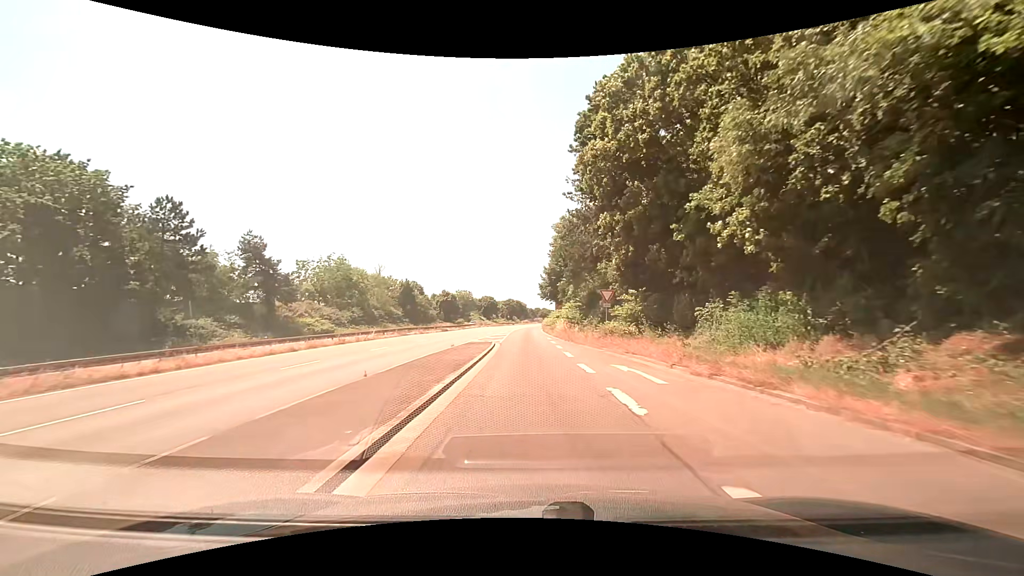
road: trunk_link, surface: asphalt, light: Day
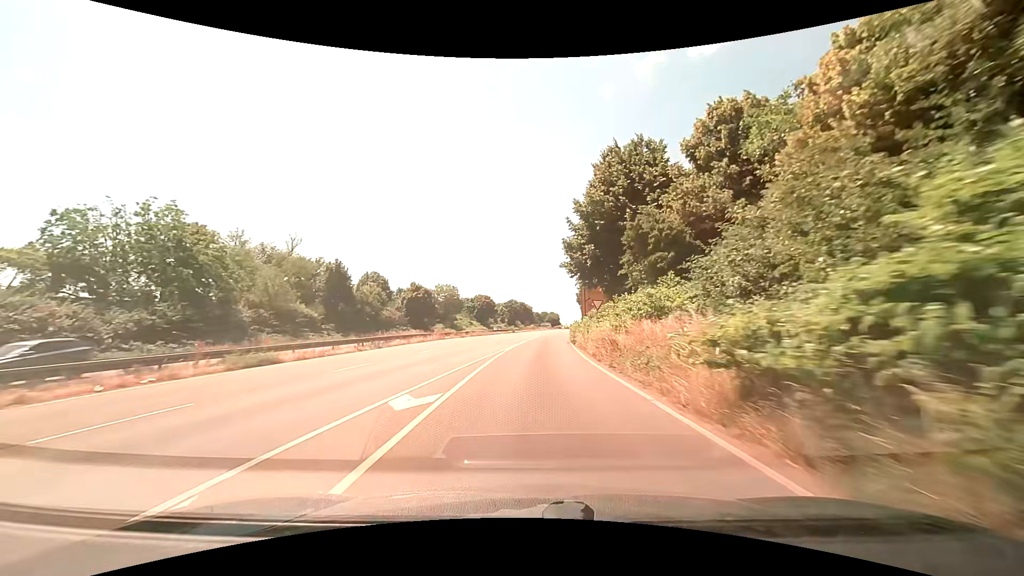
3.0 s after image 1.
(-0.2, +47.0) m; 0°
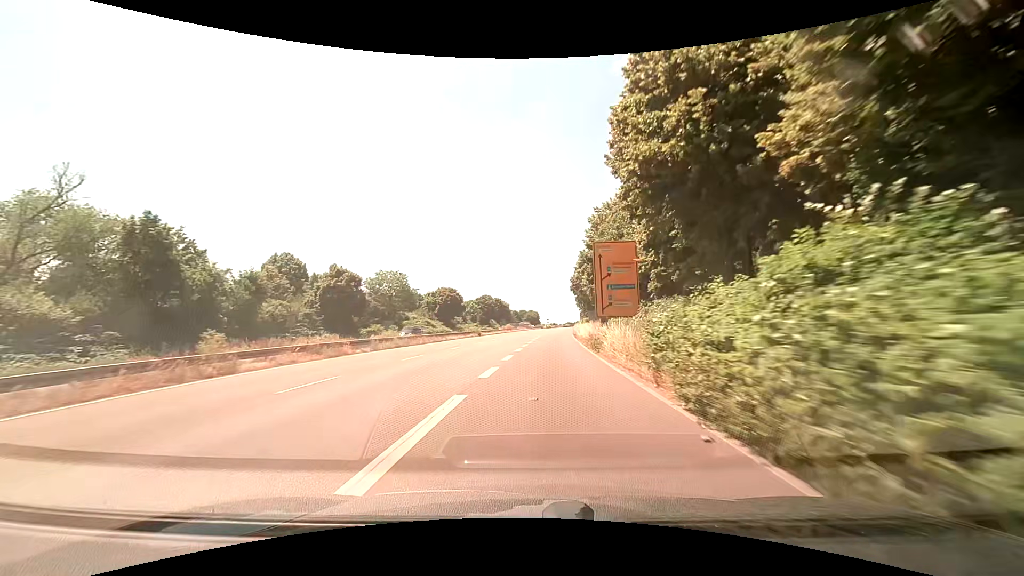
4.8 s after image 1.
(+0.4, +32.1) m; +2°
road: trunk
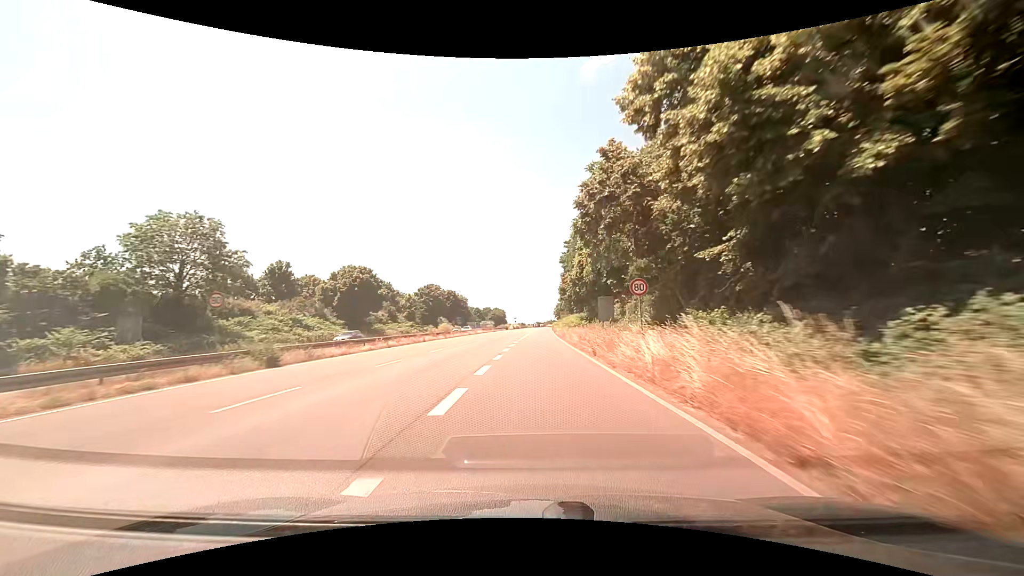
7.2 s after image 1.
(+1.8, +46.7) m; +3°
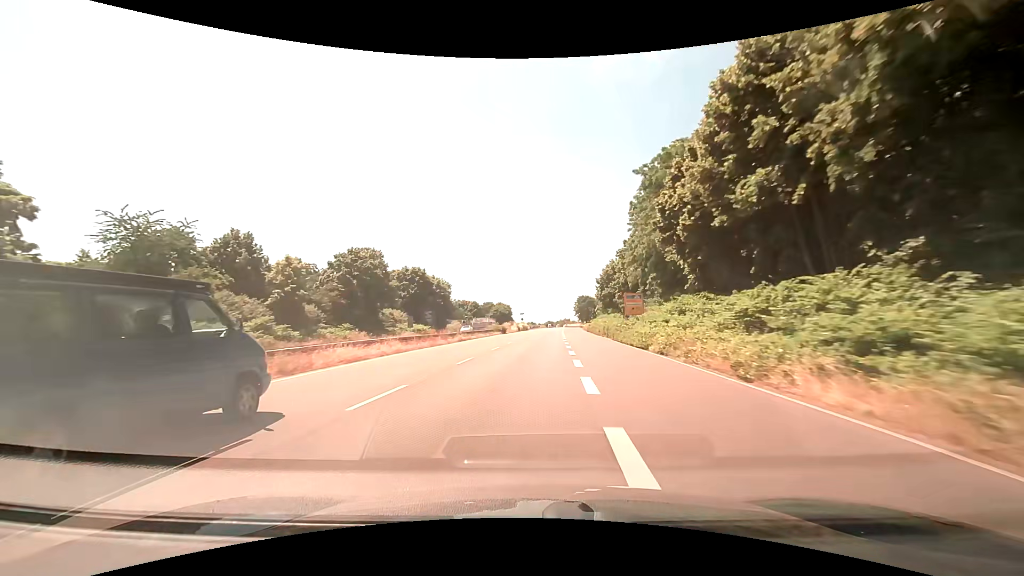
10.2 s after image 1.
(-0.6, +64.0) m; -1°
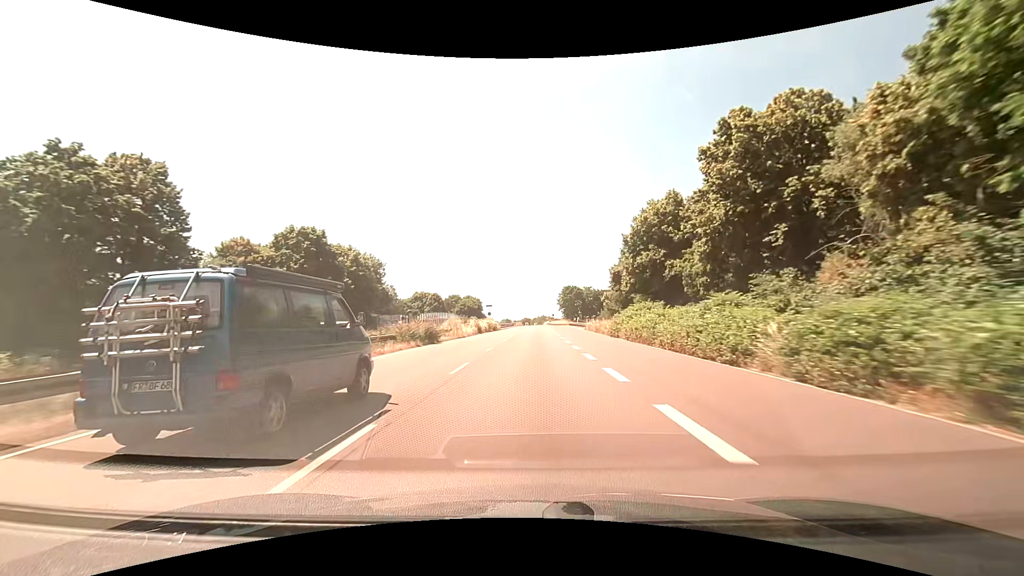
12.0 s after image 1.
(+0.9, +40.5) m; +2°
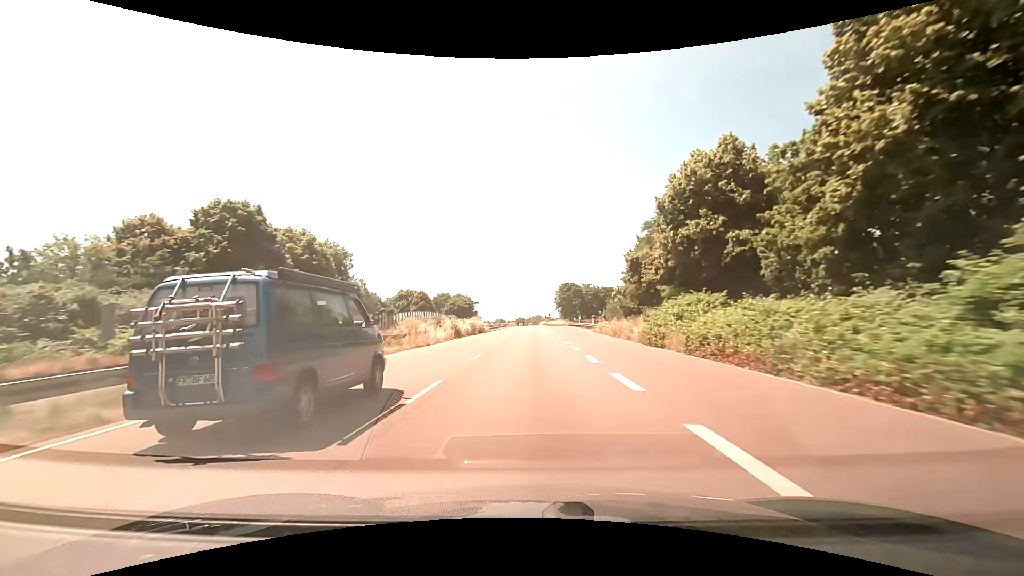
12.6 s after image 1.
(+0.1, +13.4) m; +1°
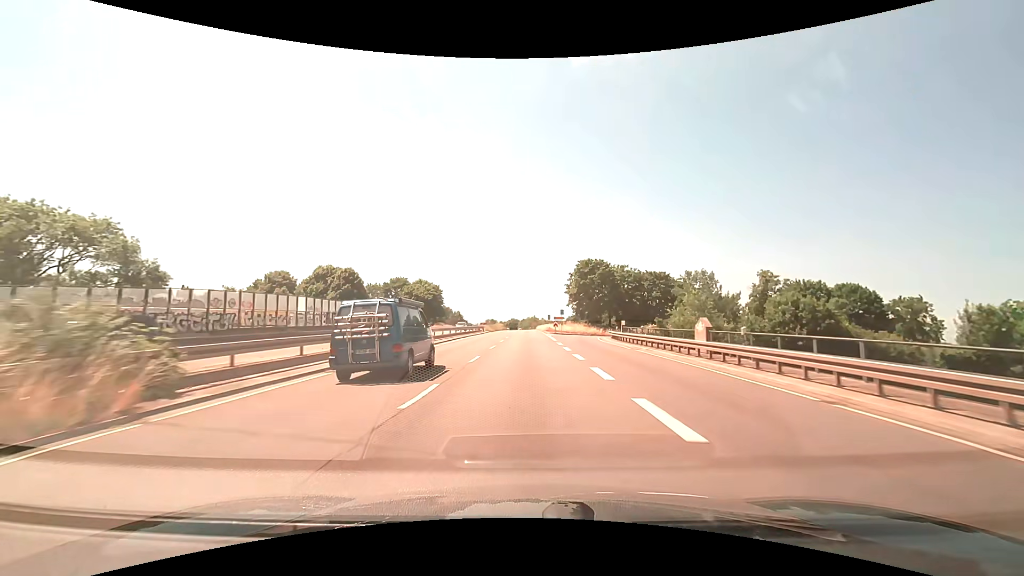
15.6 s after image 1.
(+0.4, +63.1) m; 0°
(0, +10) (0, +20) (0, +30) (0, +40) (0, +50) (0, +60) (0, +70) (0, +80) (0, +90) (0, +100) m
